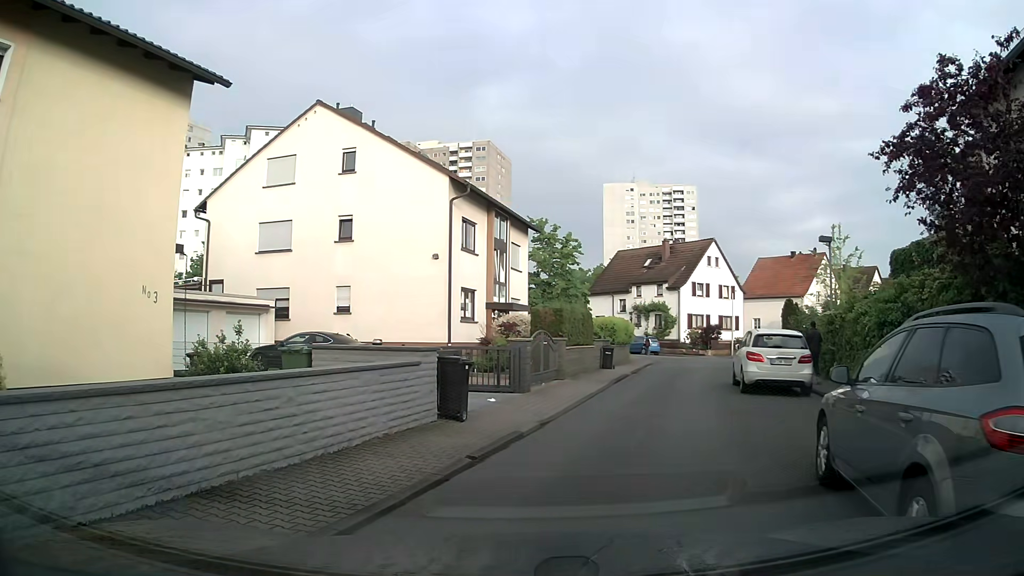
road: residential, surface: asphalt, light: Day
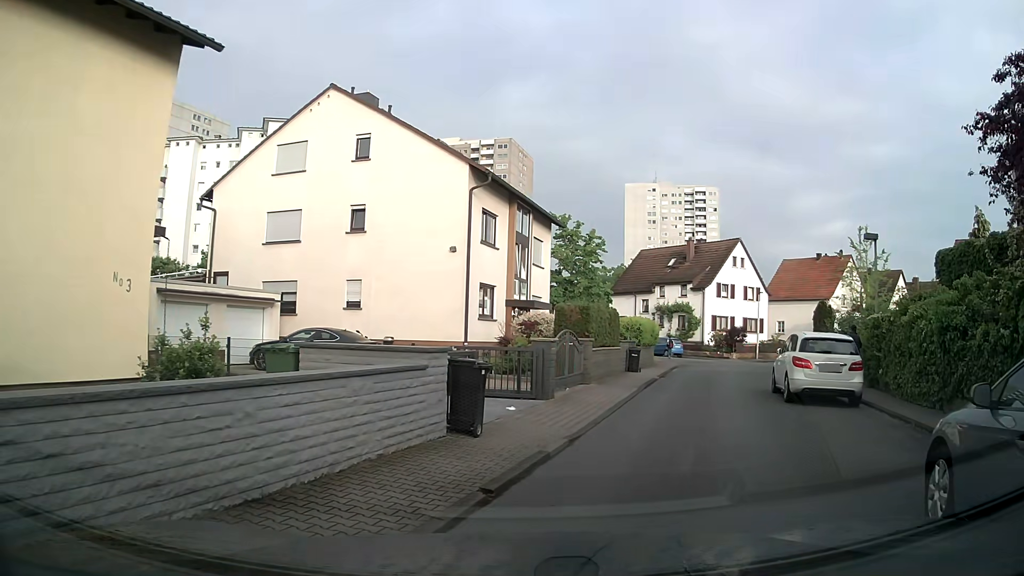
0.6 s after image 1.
(0.0, +1.7) m; -1°
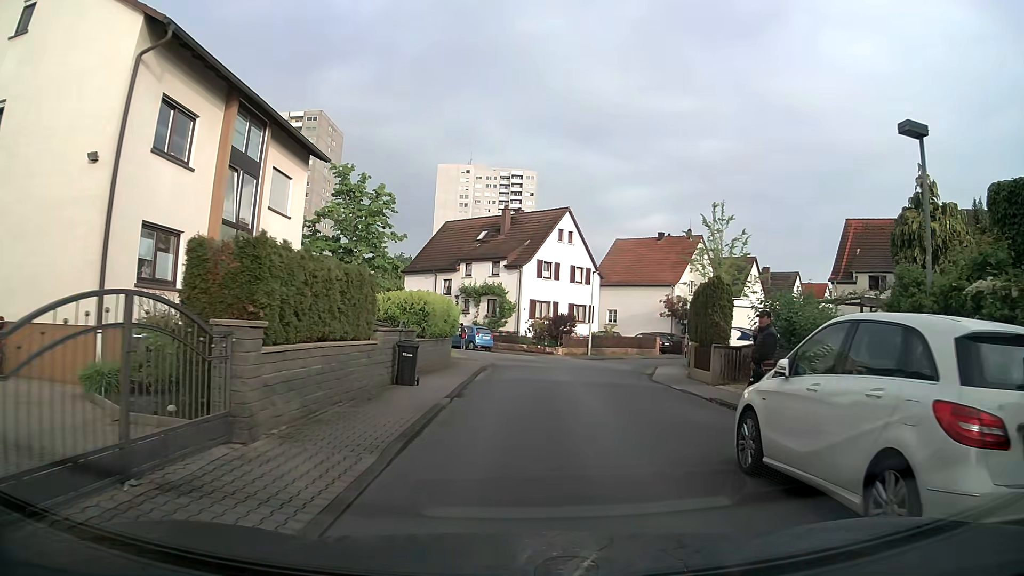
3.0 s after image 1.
(+2.2, +11.4) m; +16°
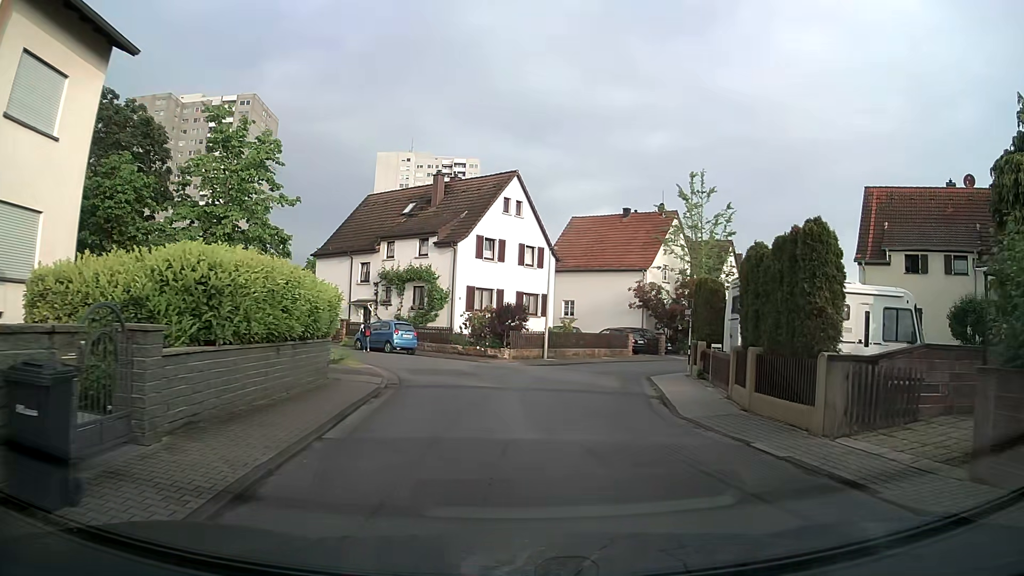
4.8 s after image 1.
(+0.4, +10.4) m; +4°
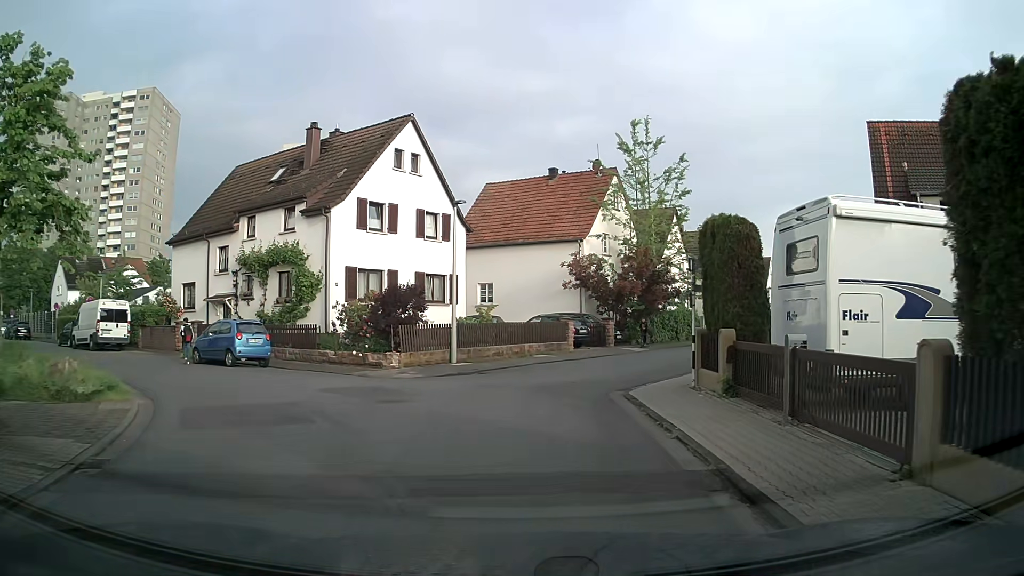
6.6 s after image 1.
(+0.6, +9.6) m; +8°
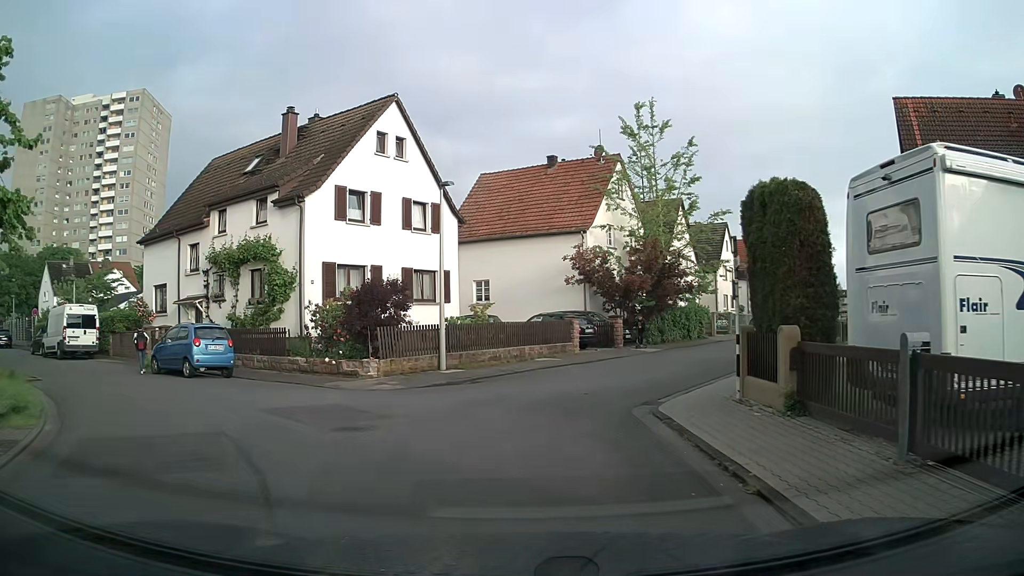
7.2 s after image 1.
(0.0, +2.9) m; -1°
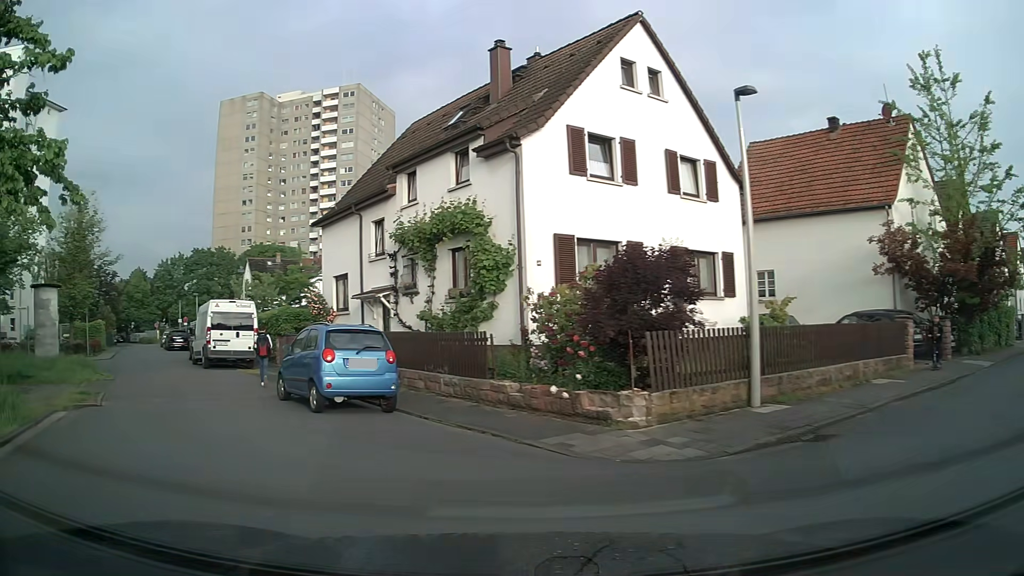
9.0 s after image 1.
(-1.0, +7.7) m; -22°
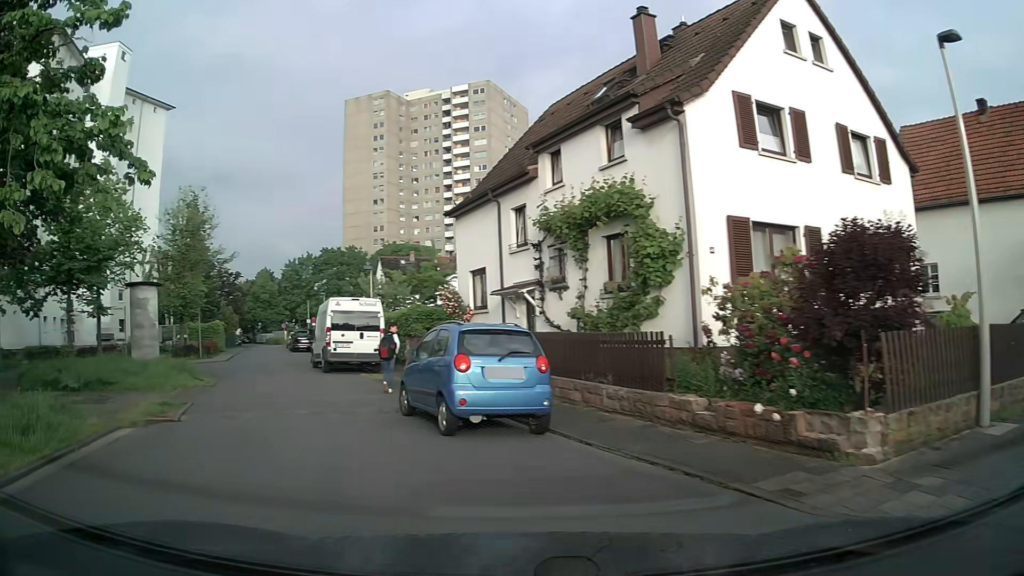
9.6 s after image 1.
(-0.2, +2.5) m; -10°
